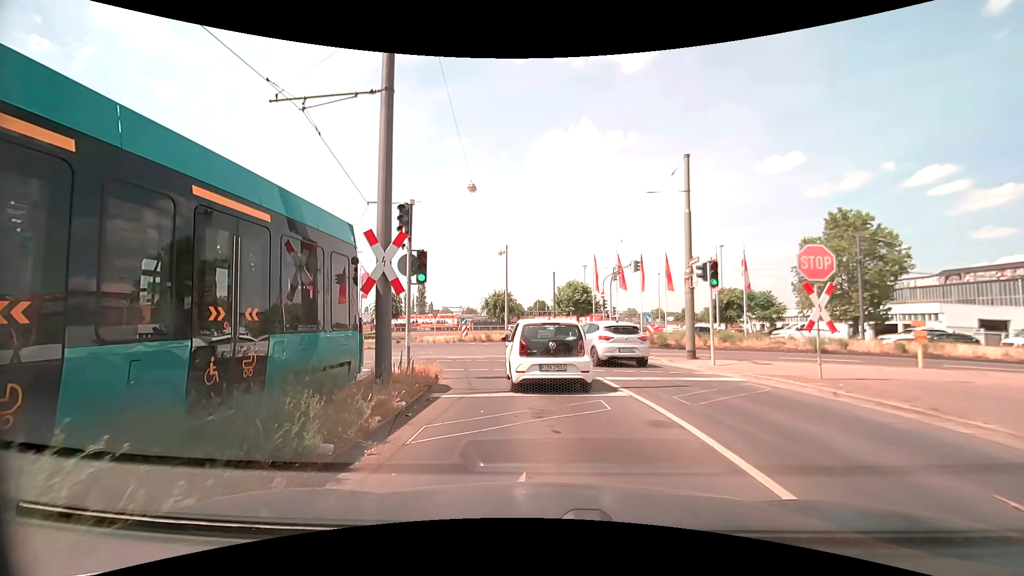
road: secondary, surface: asphalt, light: Day
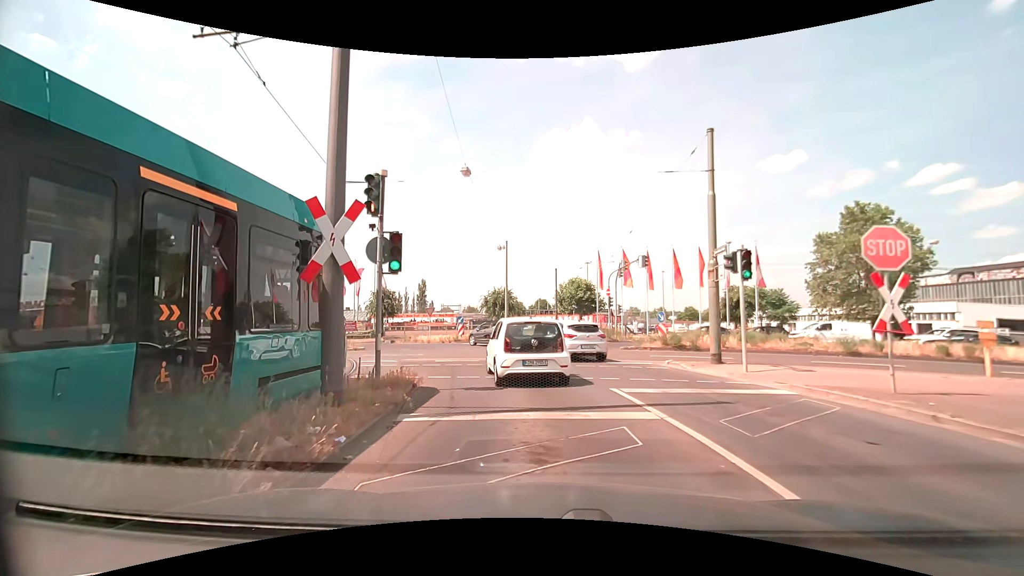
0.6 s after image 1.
(0.0, +2.6) m; -1°
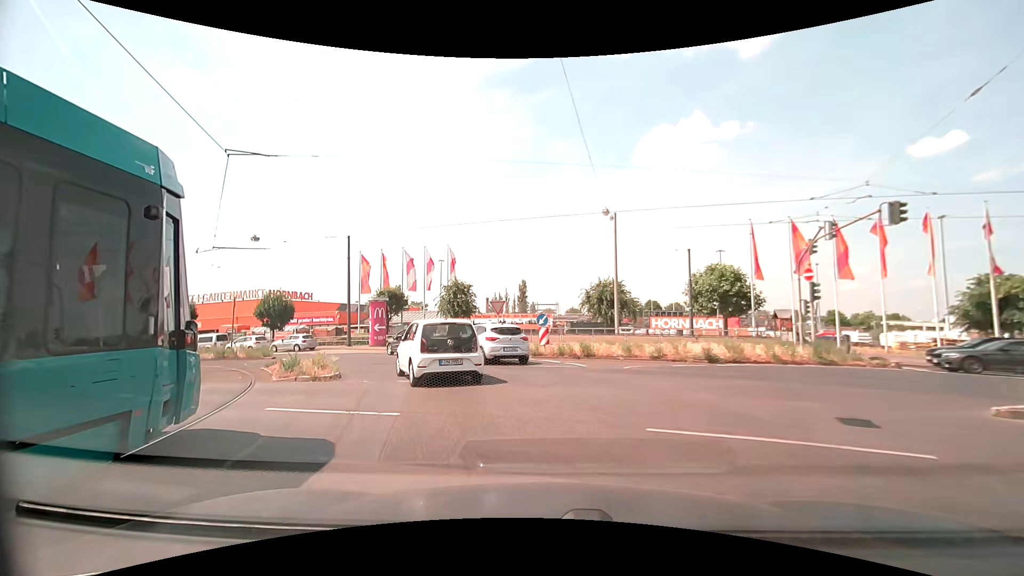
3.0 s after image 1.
(-1.0, +14.9) m; -11°
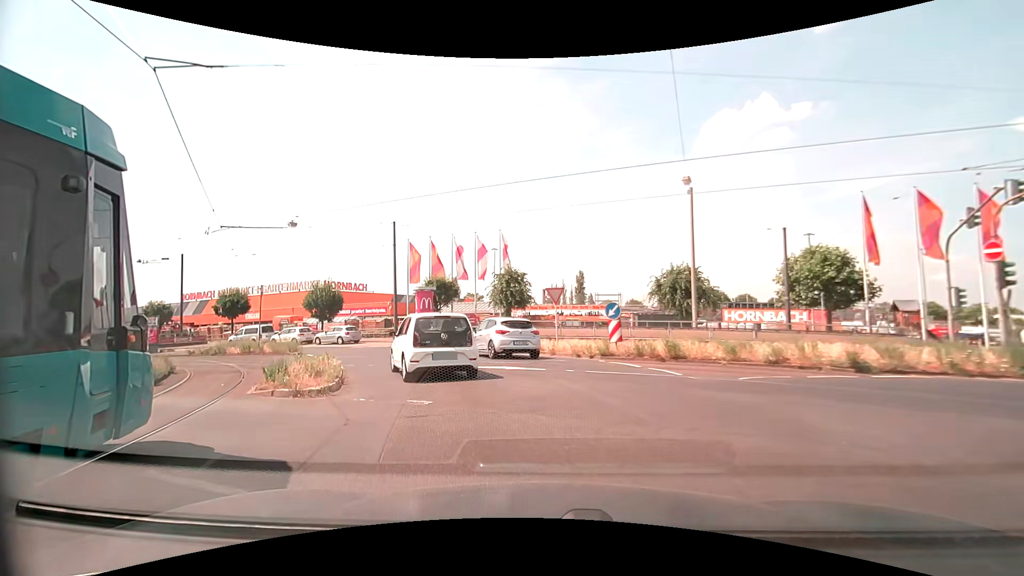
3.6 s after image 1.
(-0.3, +4.3) m; -7°
